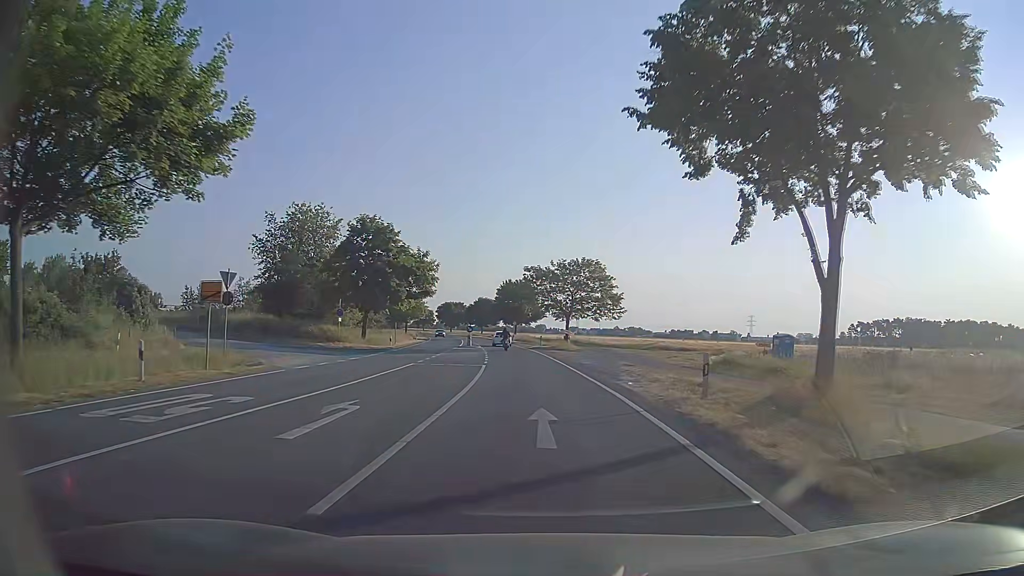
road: secondary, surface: asphalt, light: Day
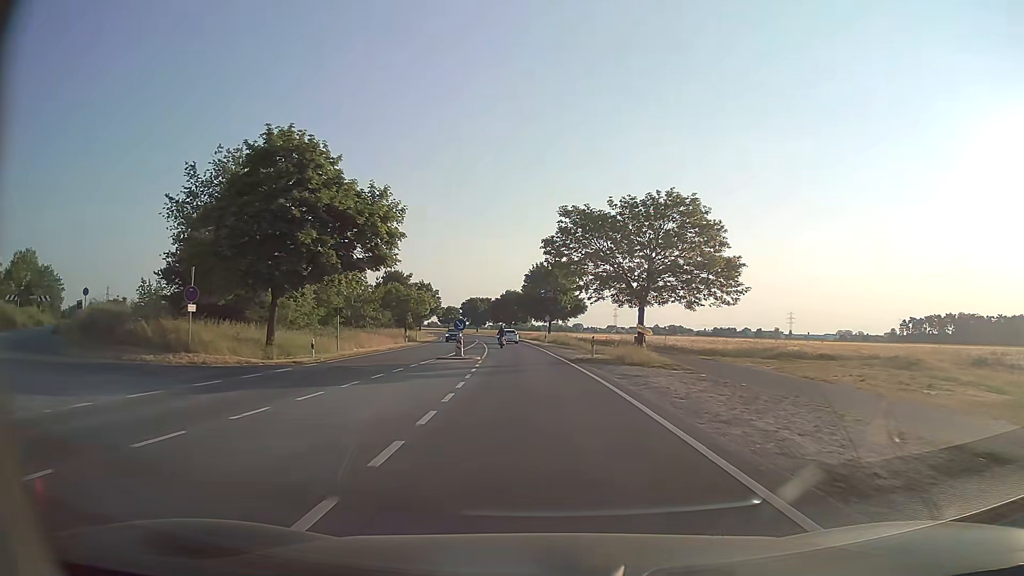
(-0.7, +26.8) m; -3°
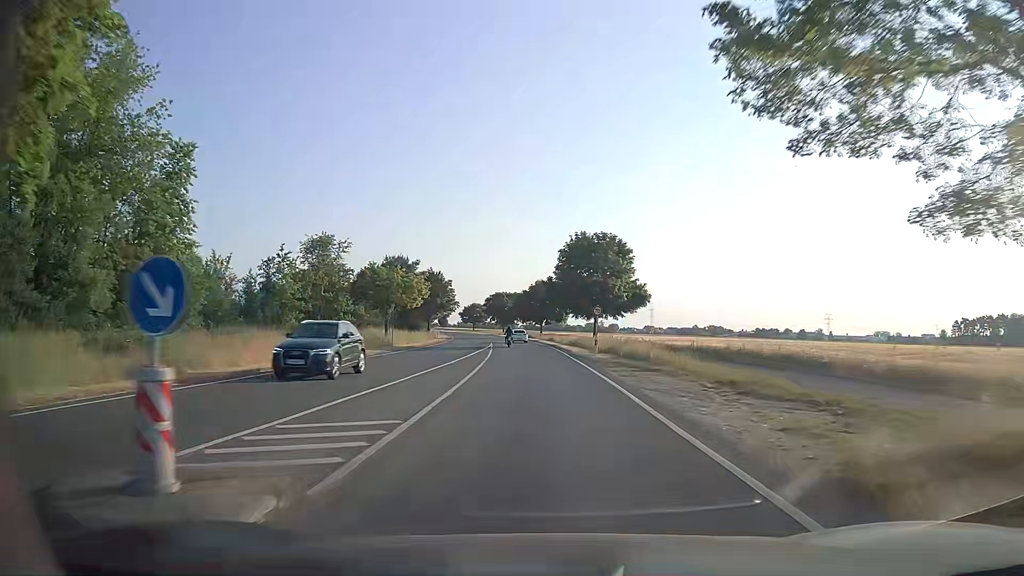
(-0.7, +26.9) m; -3°
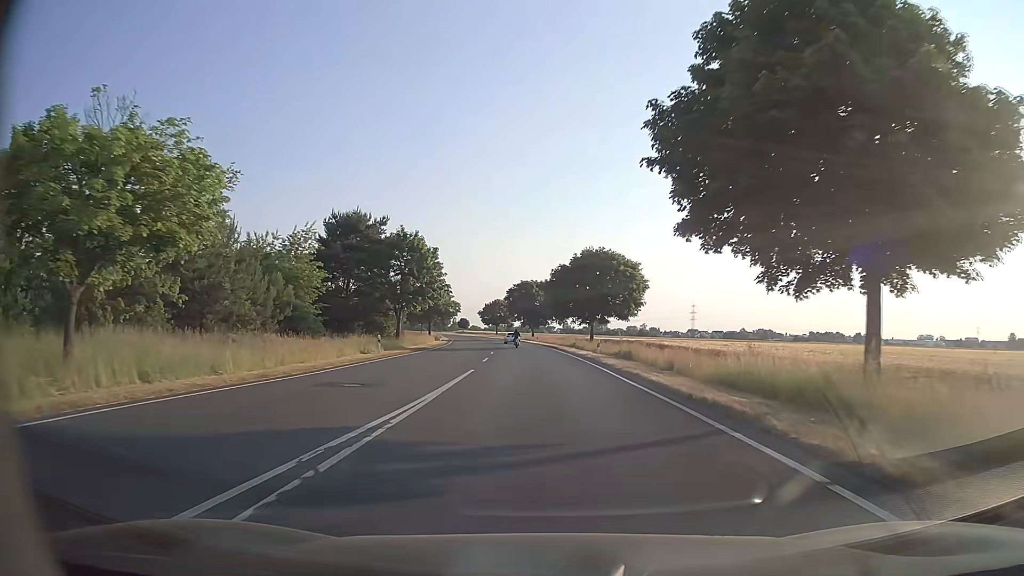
(-1.3, +45.7) m; -3°
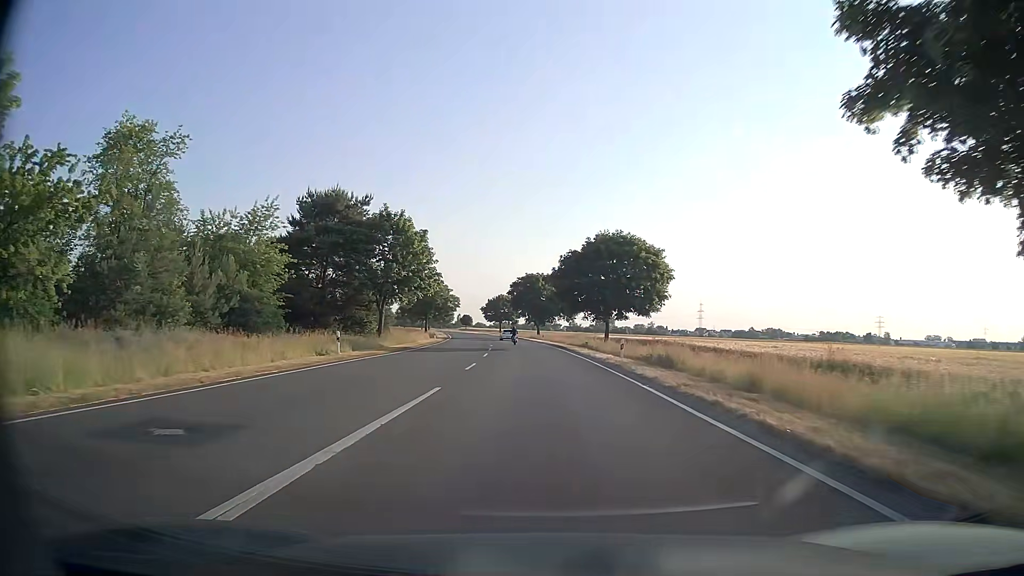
(-0.1, +9.3) m; -1°
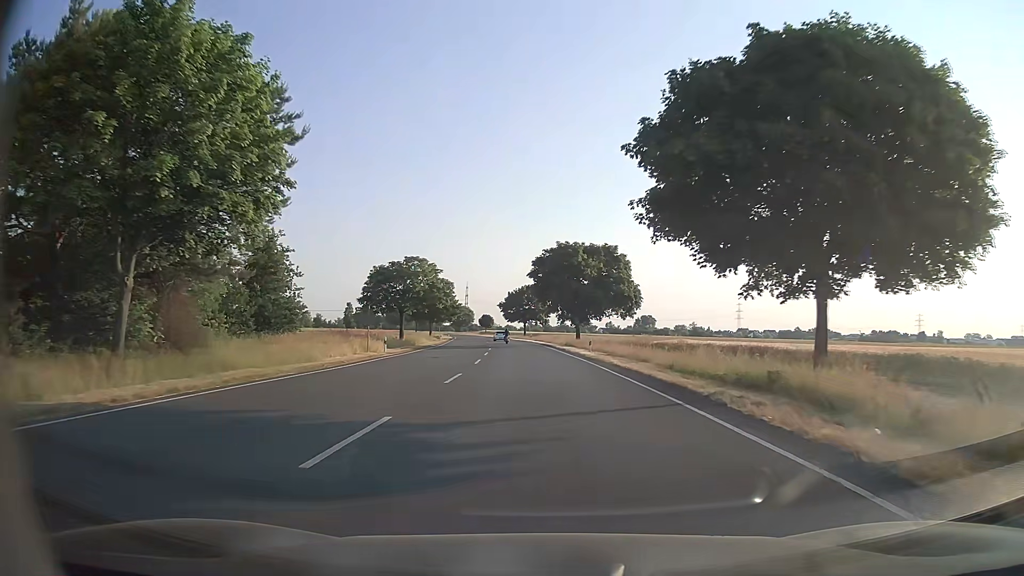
(-0.5, +38.5) m; -2°
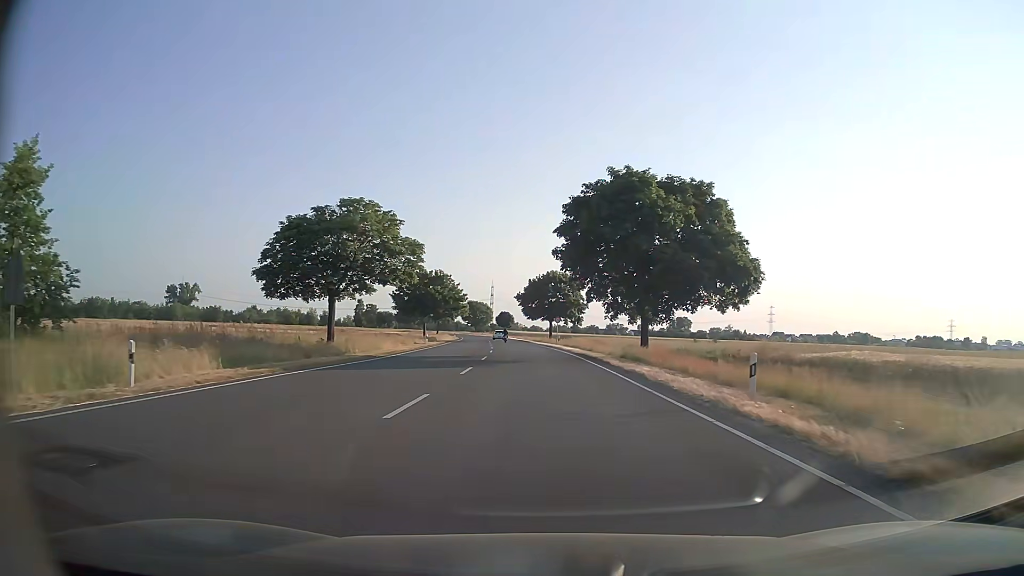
(-0.7, +29.9) m; -2°
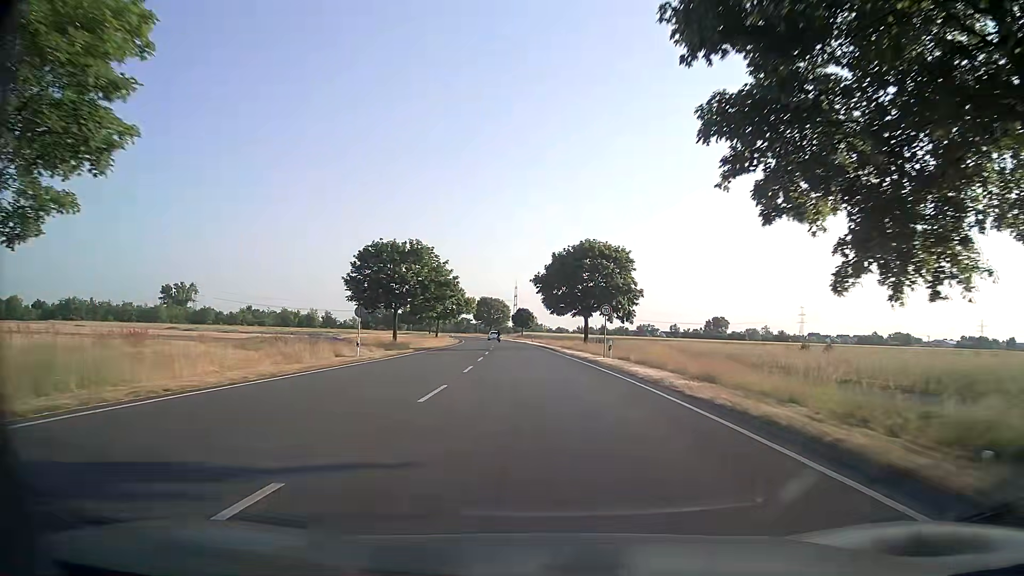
(-0.5, +30.7) m; -2°
